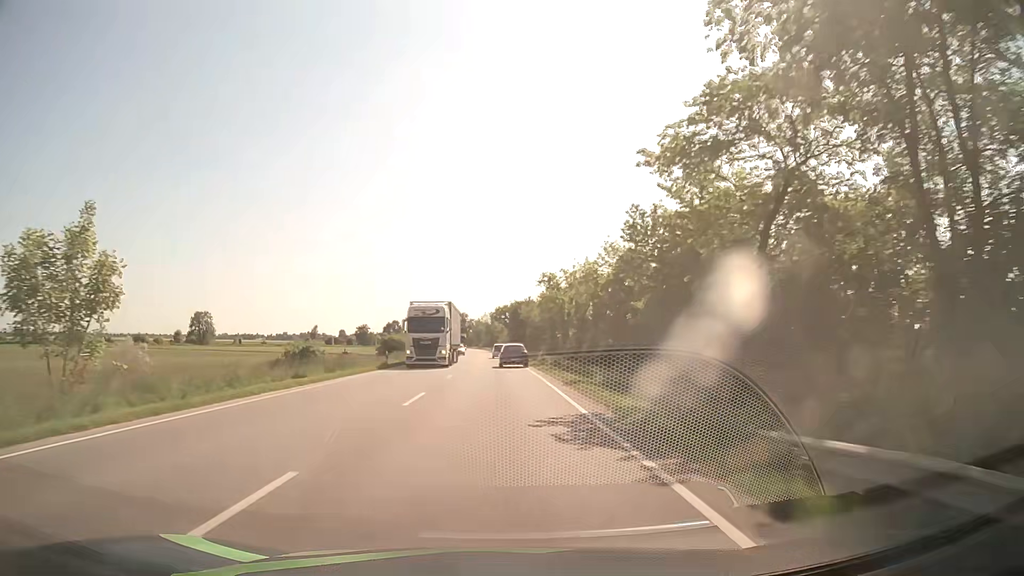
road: primary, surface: asphalt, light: Day
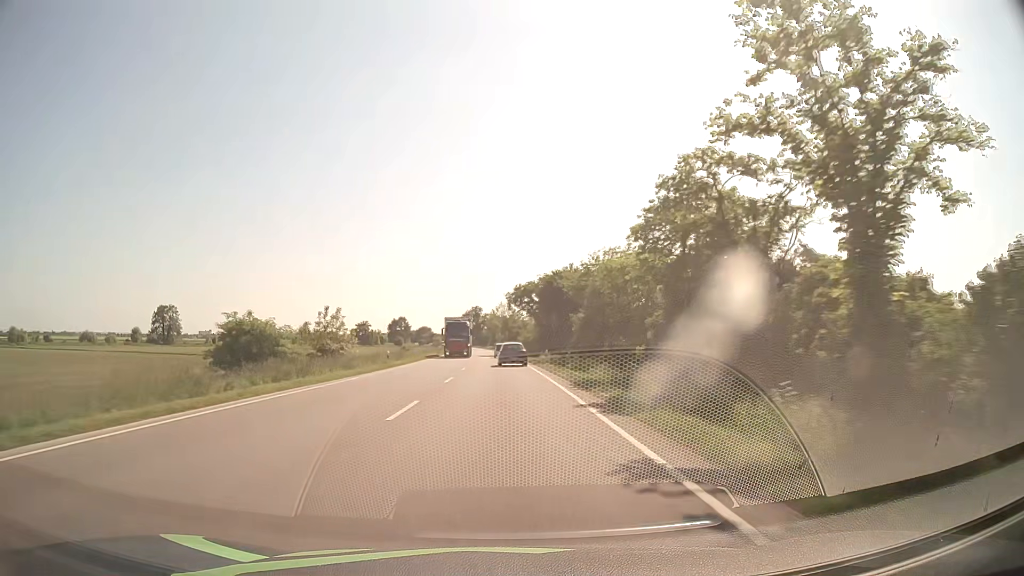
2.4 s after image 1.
(-0.8, +50.5) m; -2°
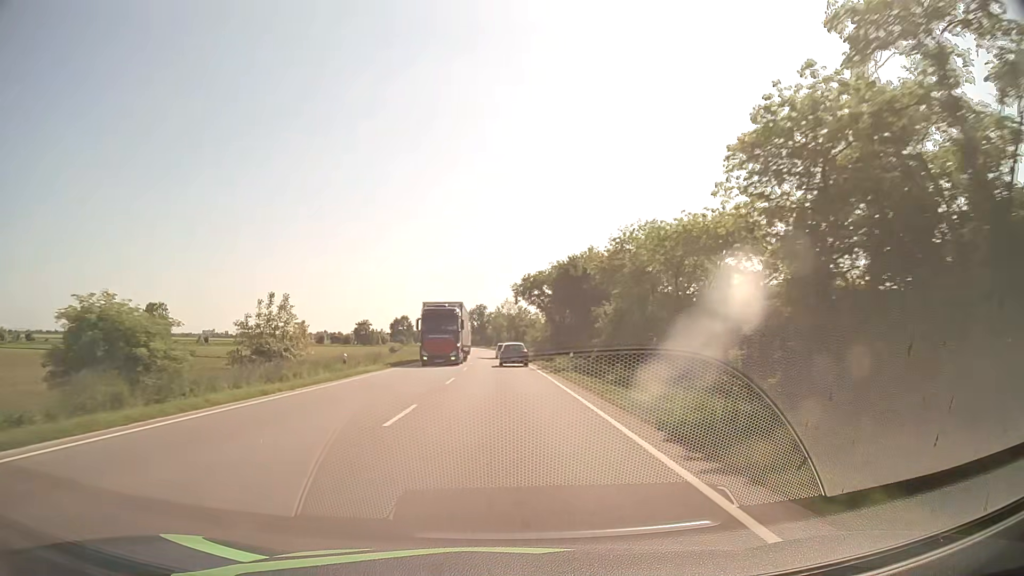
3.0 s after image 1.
(0.0, +12.8) m; 0°
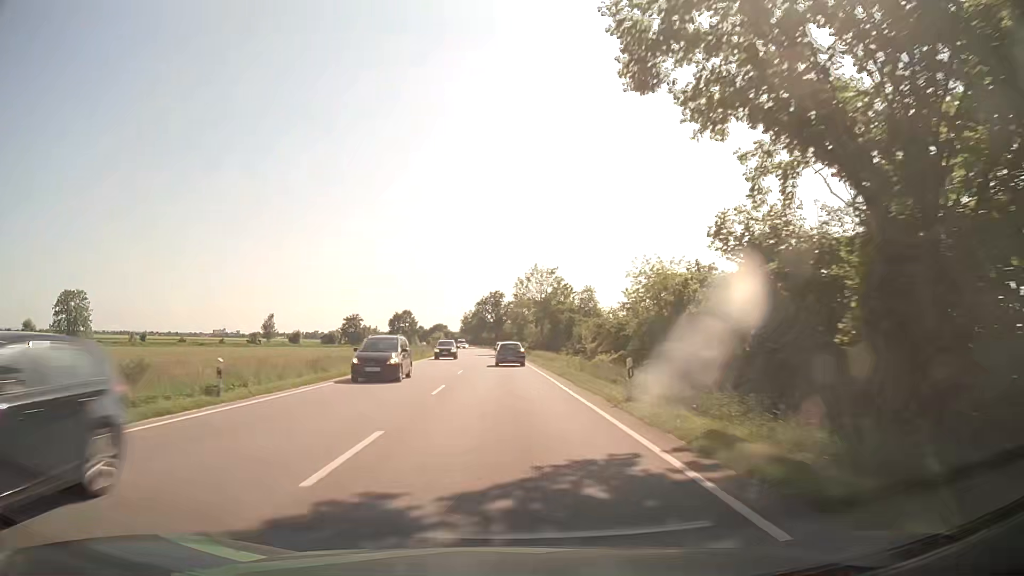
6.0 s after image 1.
(-1.1, +64.1) m; -2°
